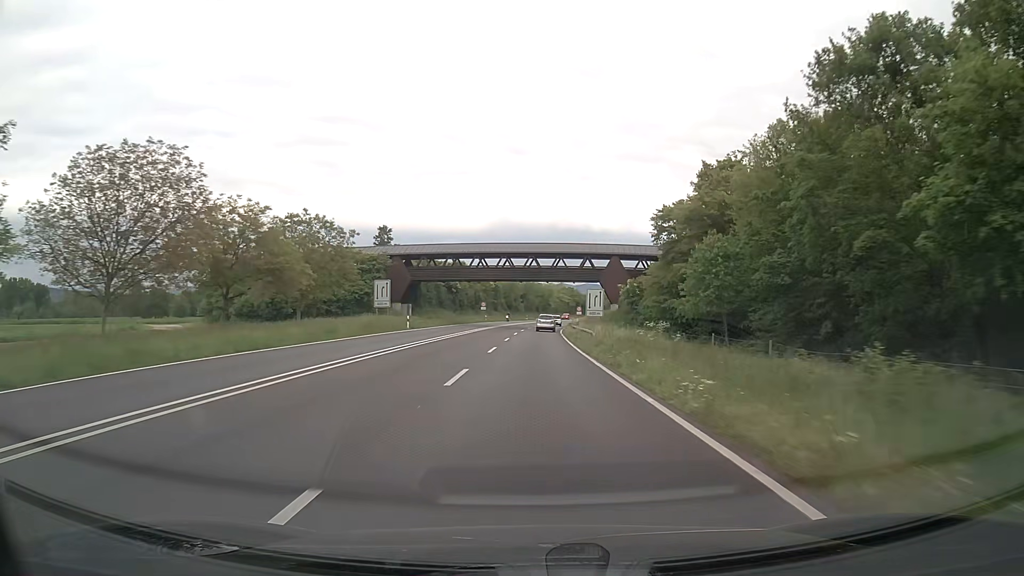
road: trunk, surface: asphalt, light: Day
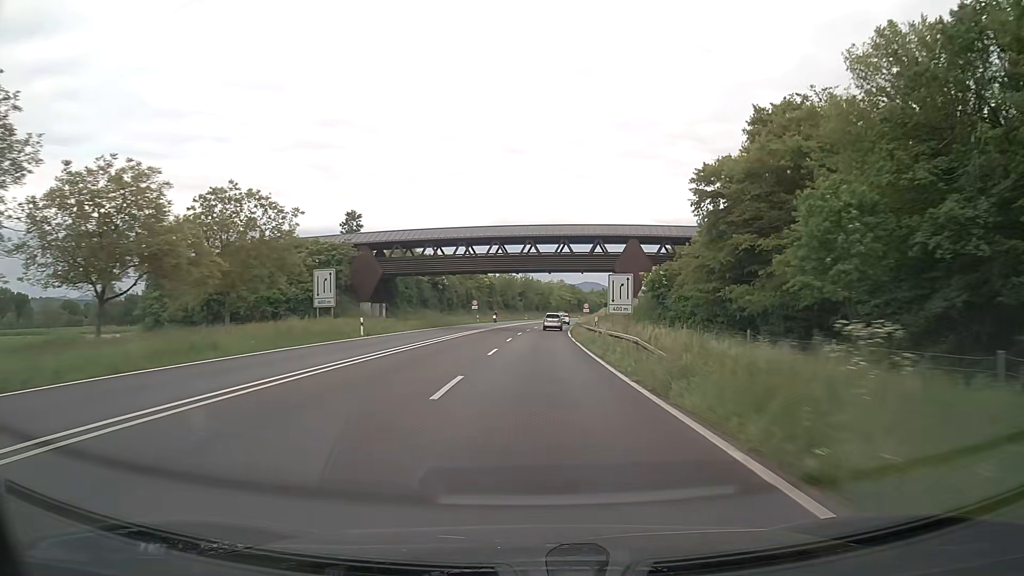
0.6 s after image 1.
(0.0, +14.3) m; 0°
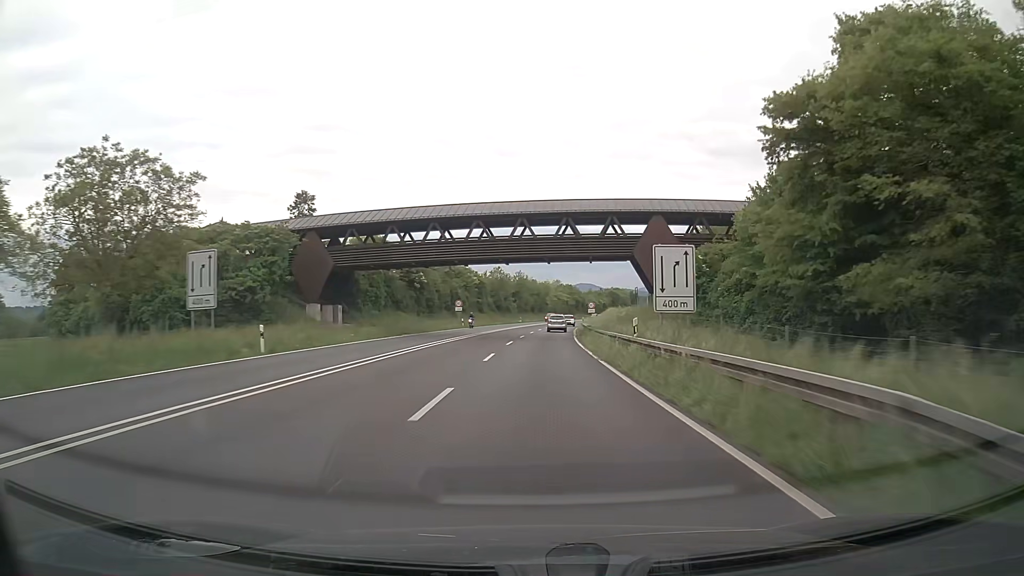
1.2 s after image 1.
(0.0, +14.0) m; 0°
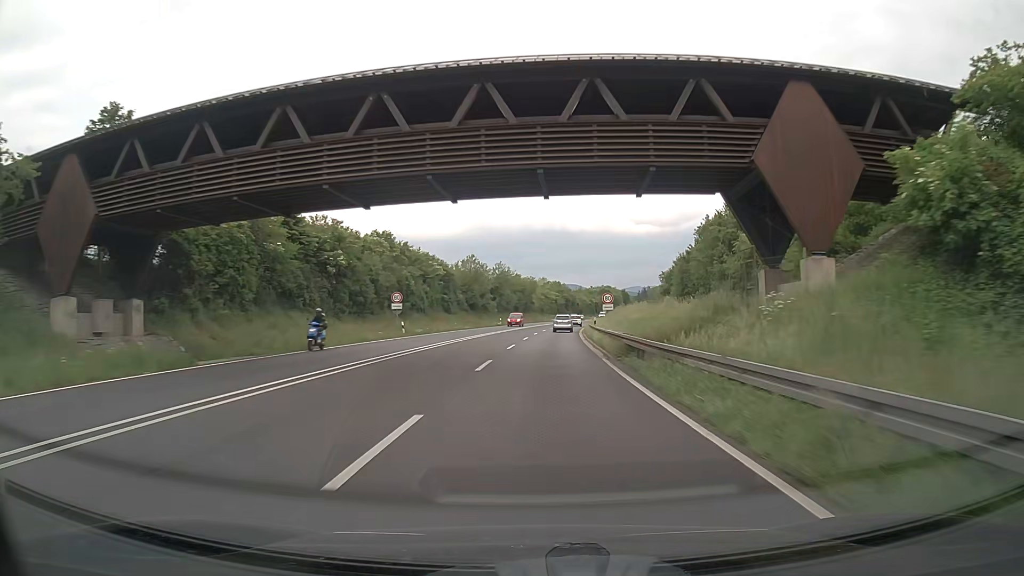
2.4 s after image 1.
(+0.2, +27.3) m; +1°
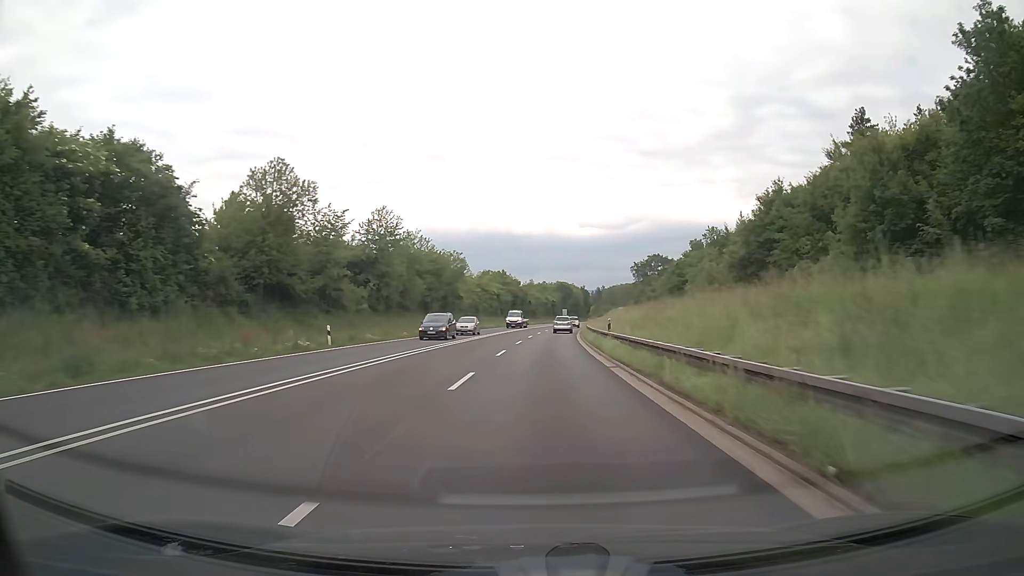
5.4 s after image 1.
(+2.5, +64.1) m; +5°
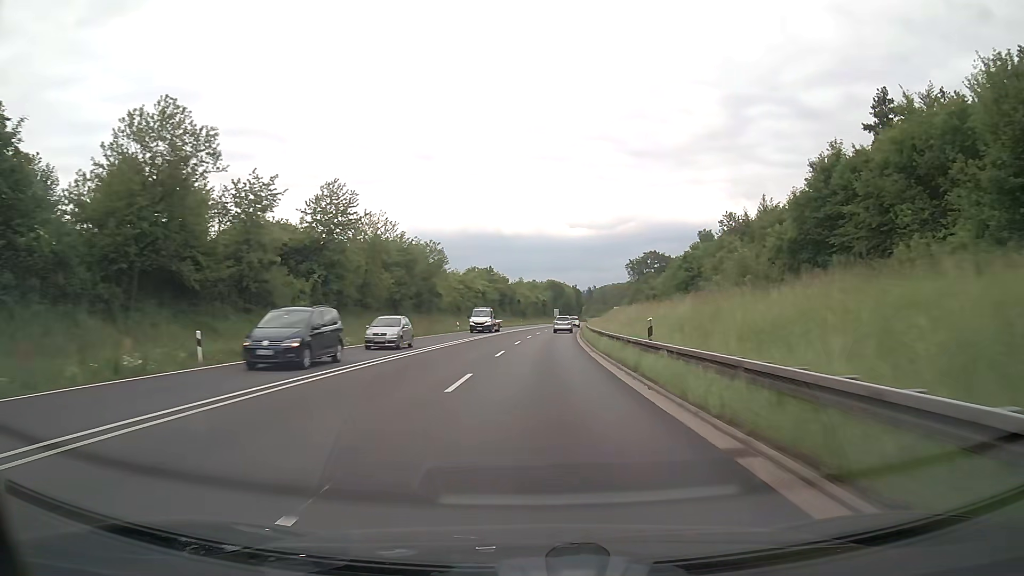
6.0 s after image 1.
(+0.1, +12.4) m; +1°
